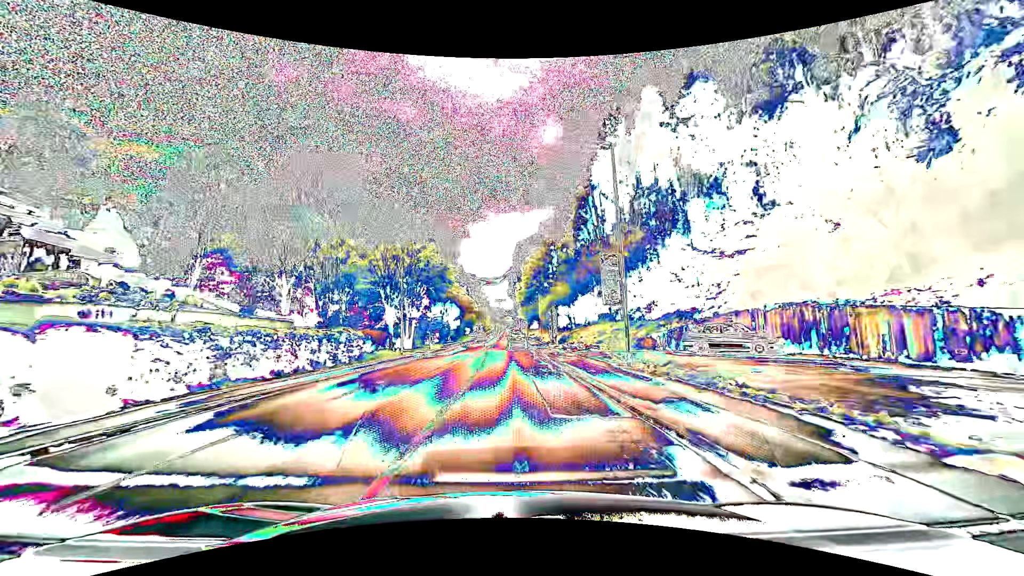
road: tertiary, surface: asphalt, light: Day
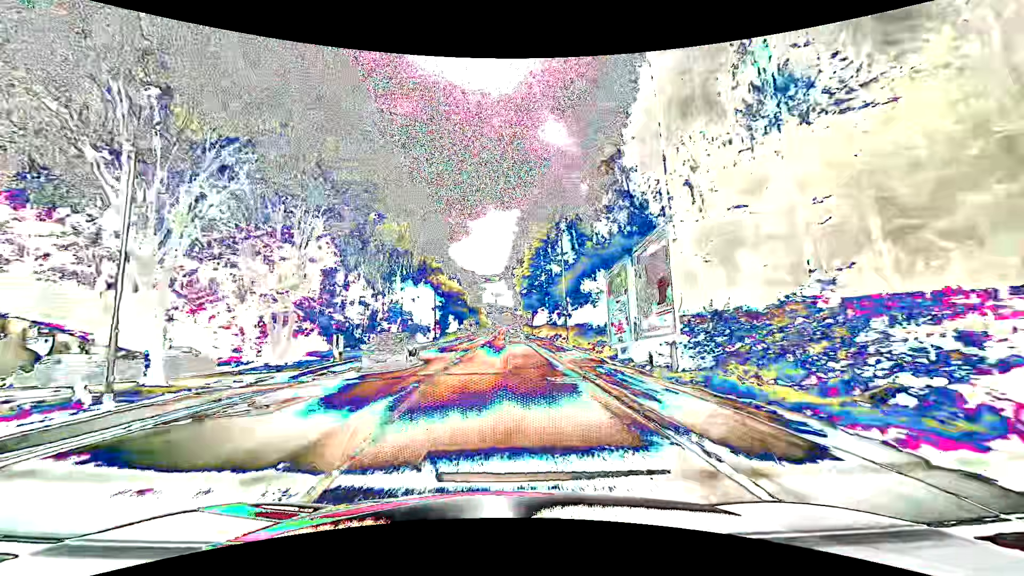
(+0.1, +30.5) m; 0°
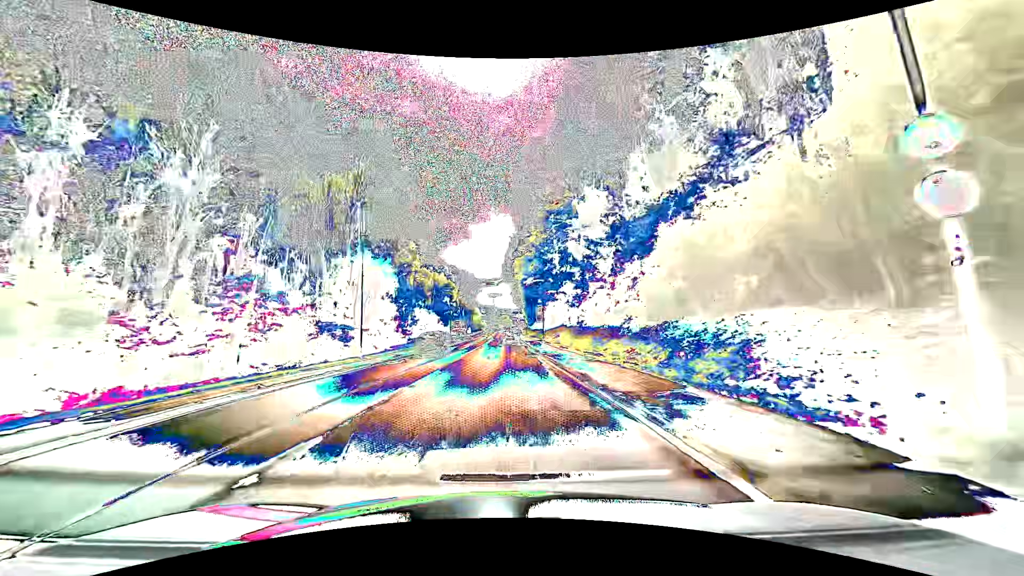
(+0.1, +30.6) m; 0°
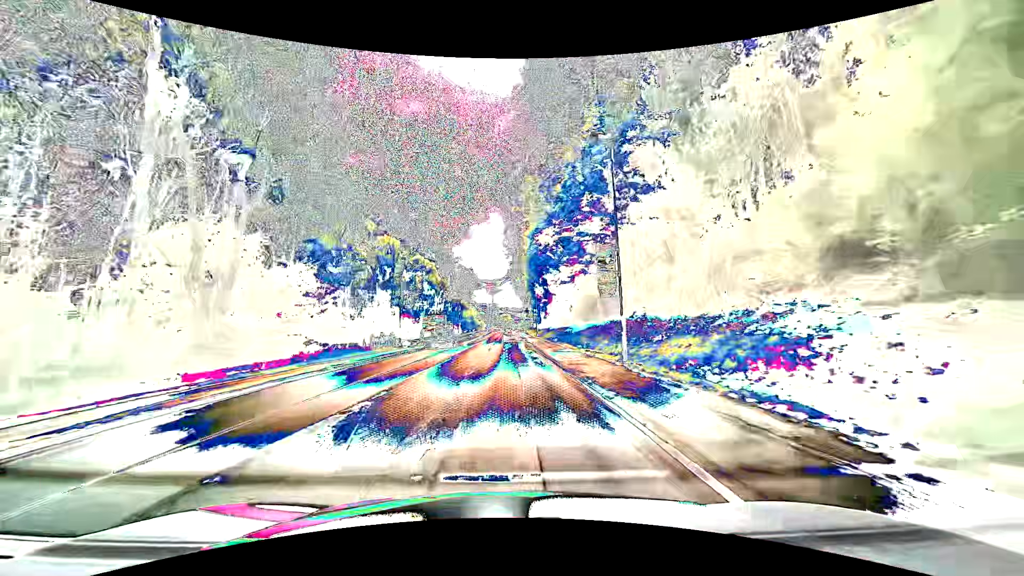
(+0.4, +38.0) m; 0°
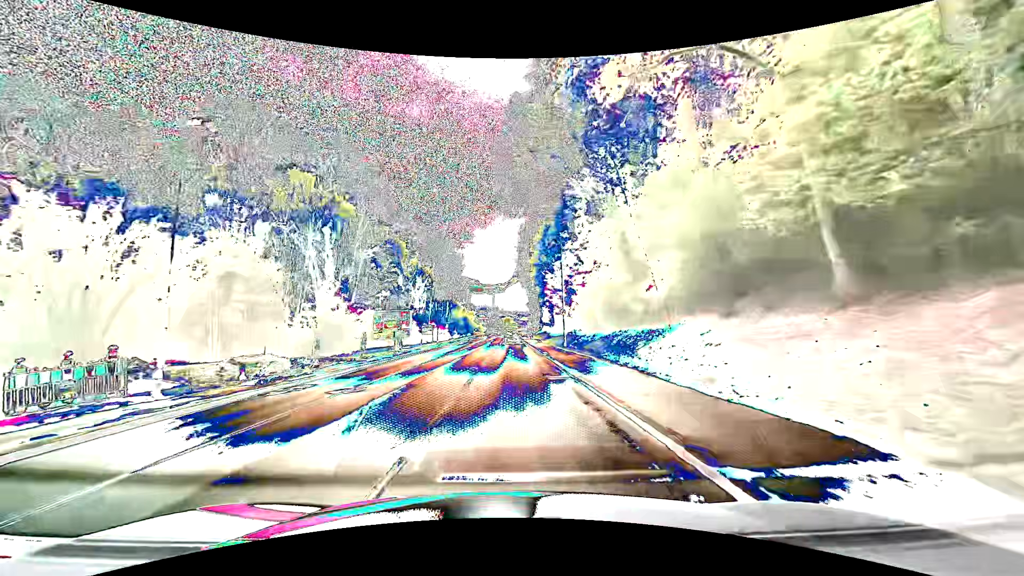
(+0.3, +30.3) m; +1°
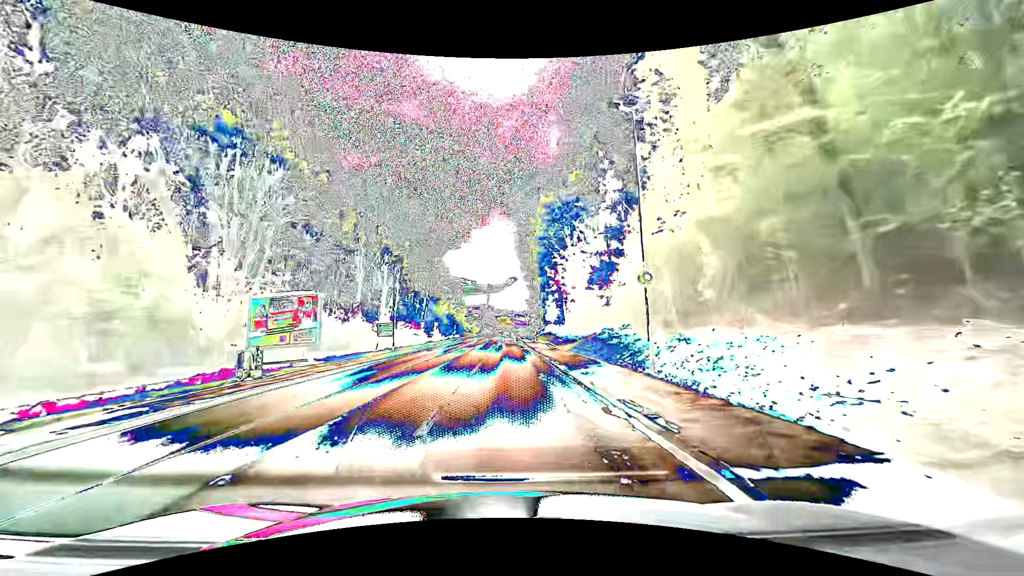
(0.0, +22.8) m; 0°
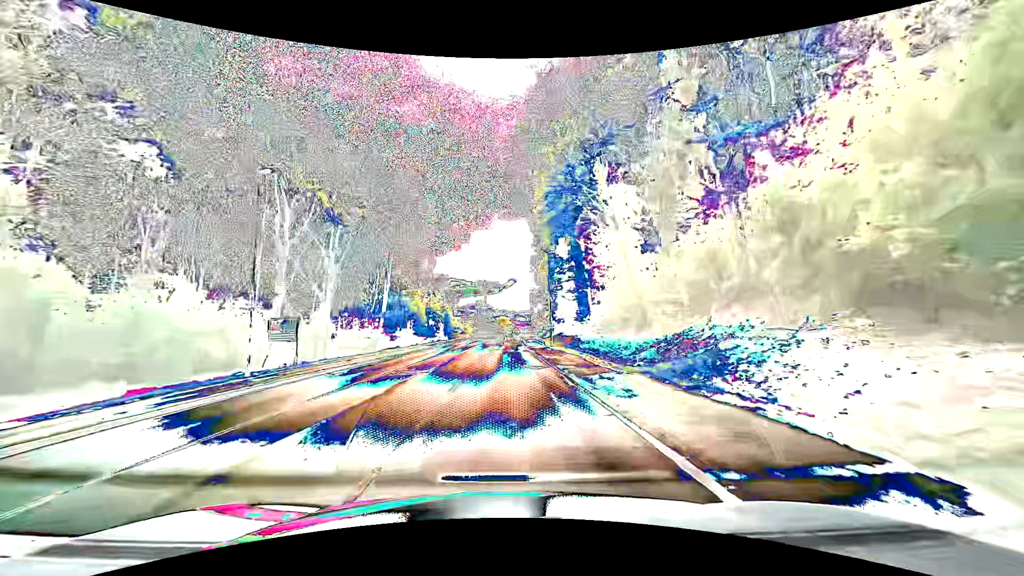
(+0.1, +22.8) m; +1°
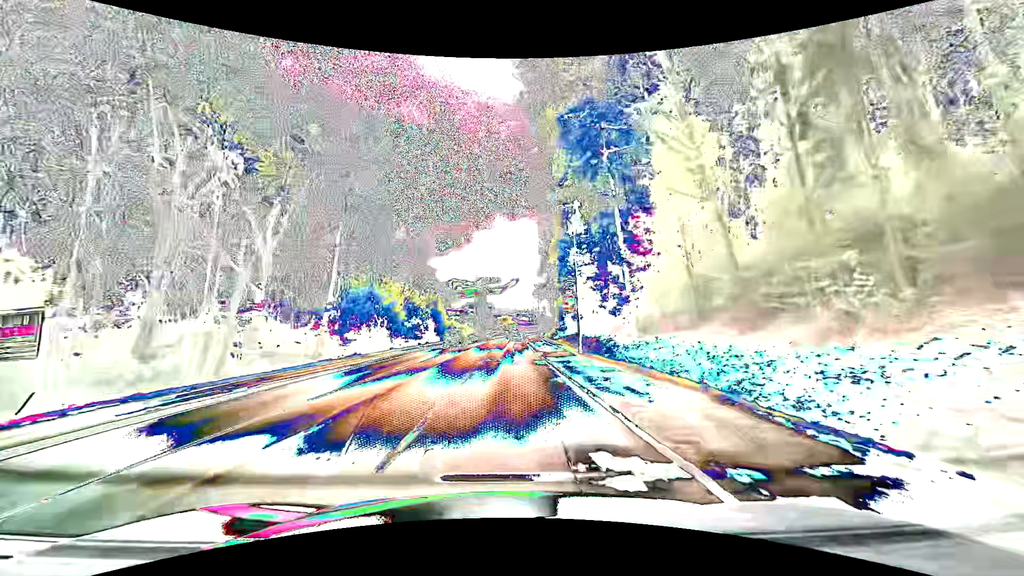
(-0.1, +15.2) m; -1°
(0, +10) (0, +20) (0, +30) (0, +40) (0, +50) (+1, +60) (+1, +70) (+1, +80) (+2, +90) (+2, +100) m
